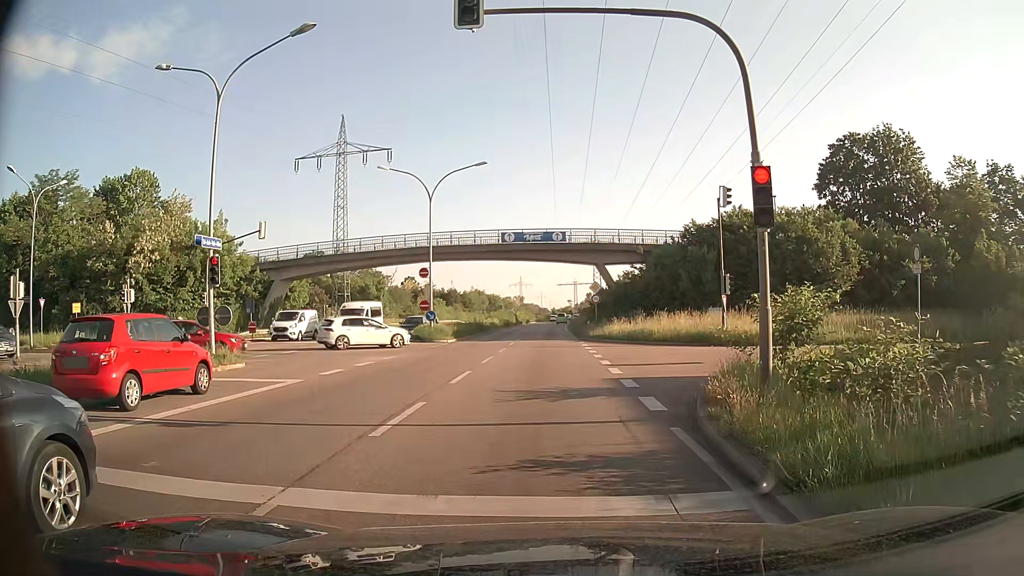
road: primary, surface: asphalt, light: Day
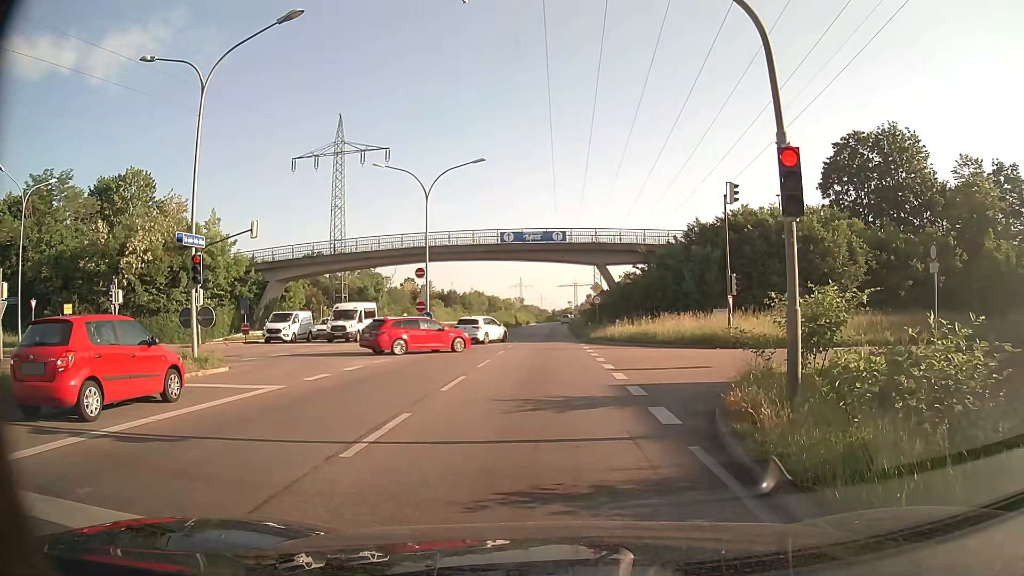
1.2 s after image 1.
(0.0, +1.0) m; 0°
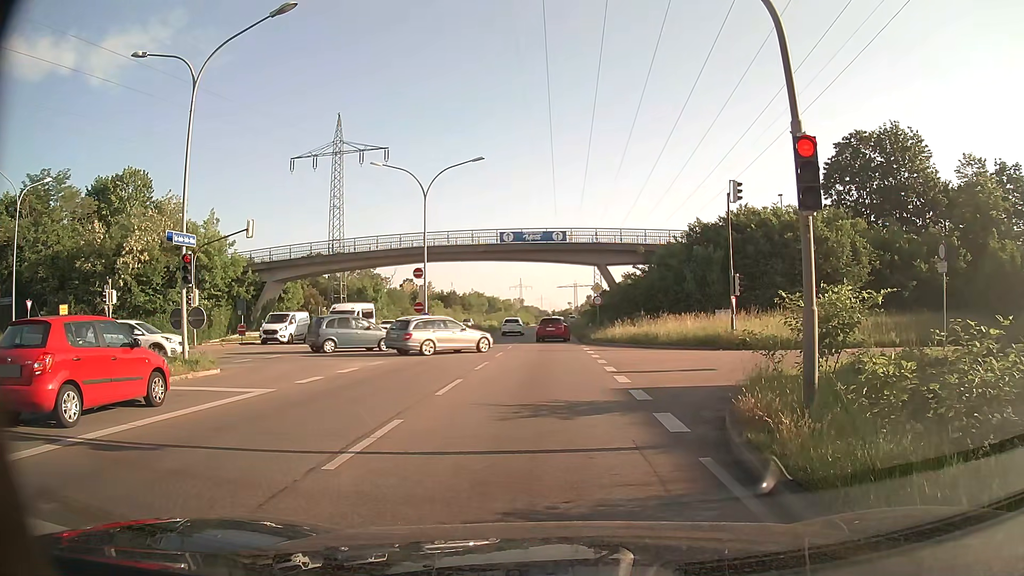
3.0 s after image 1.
(0.0, +0.5) m; 0°
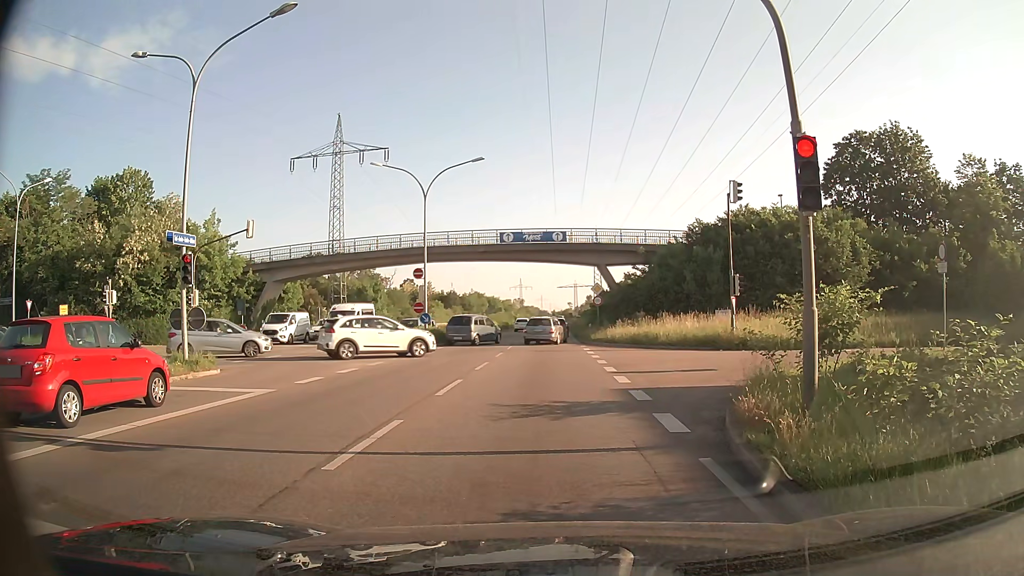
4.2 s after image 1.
(0.0, 0.0) m; 0°
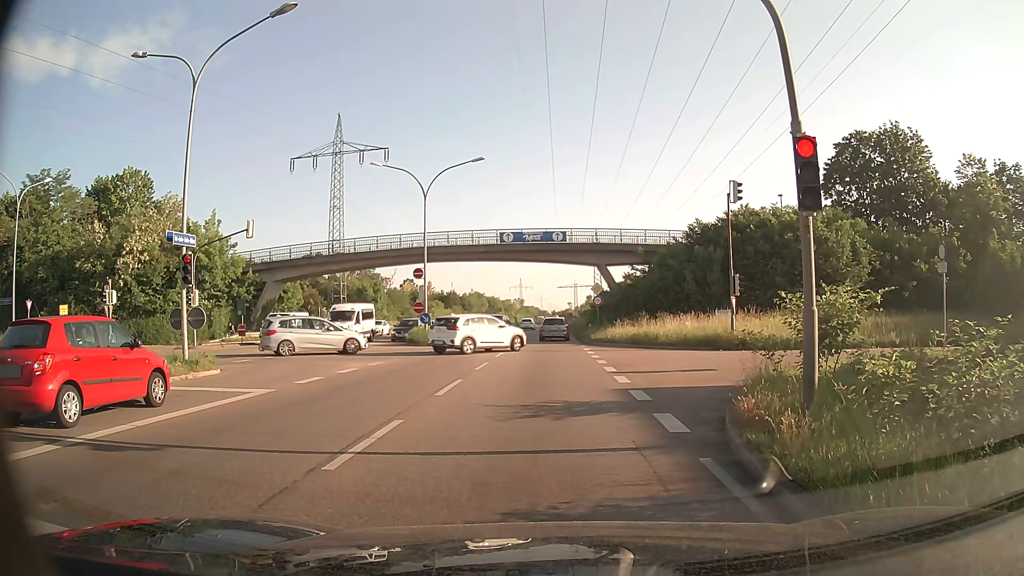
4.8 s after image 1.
(0.0, 0.0) m; 0°
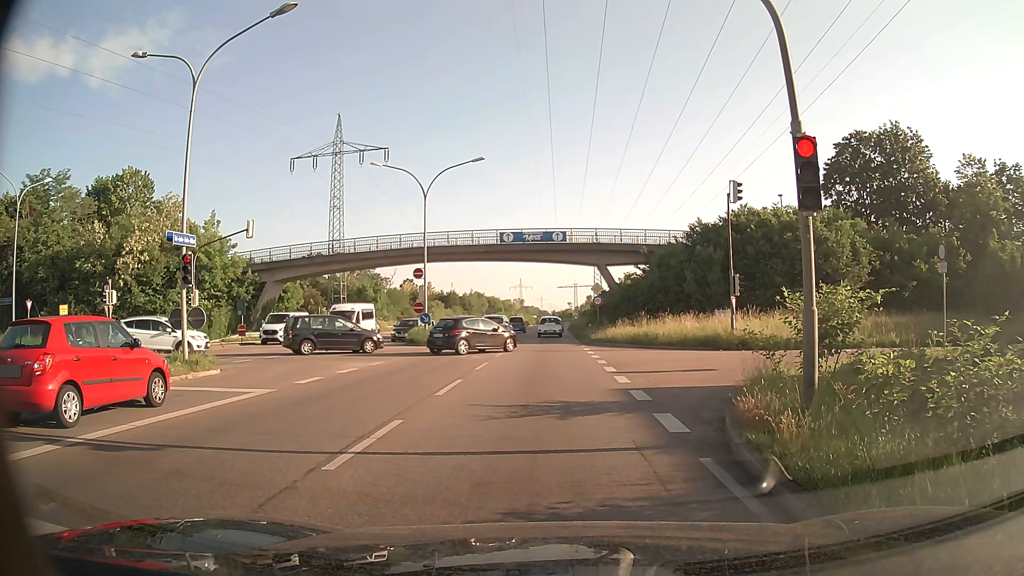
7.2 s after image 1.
(0.0, 0.0) m; 0°
